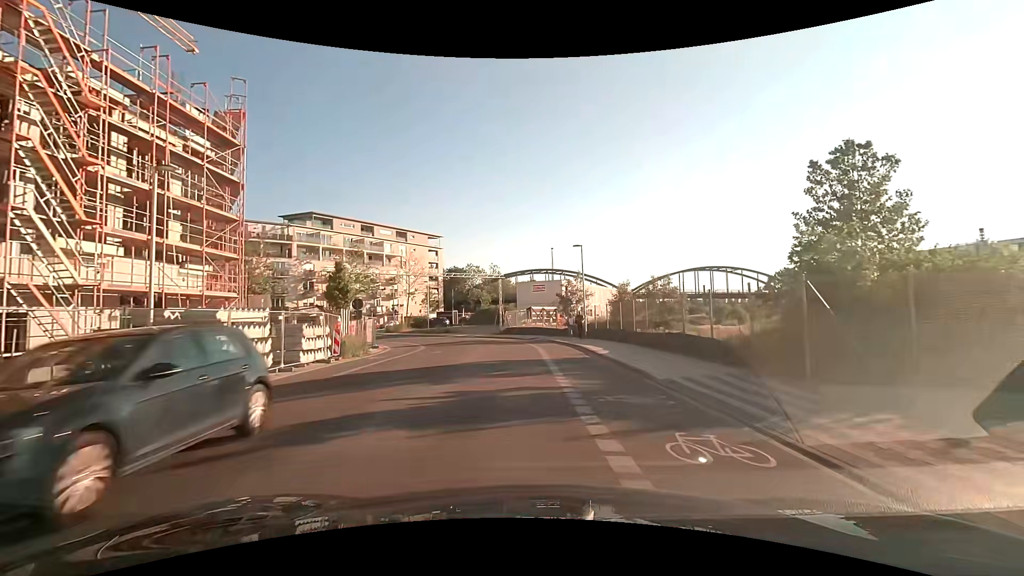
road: residential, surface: asphalt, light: Day
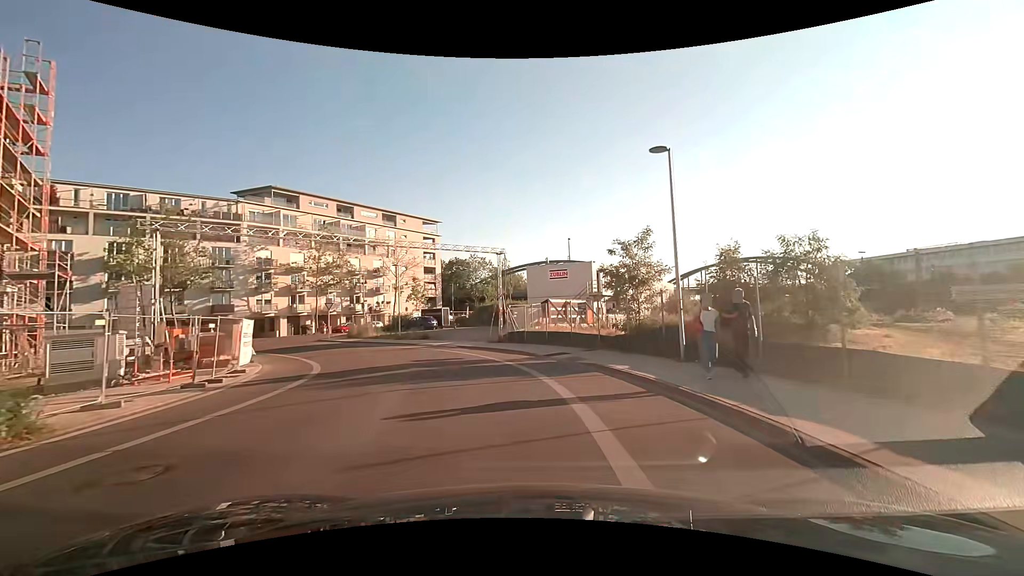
(-0.1, +18.3) m; -1°
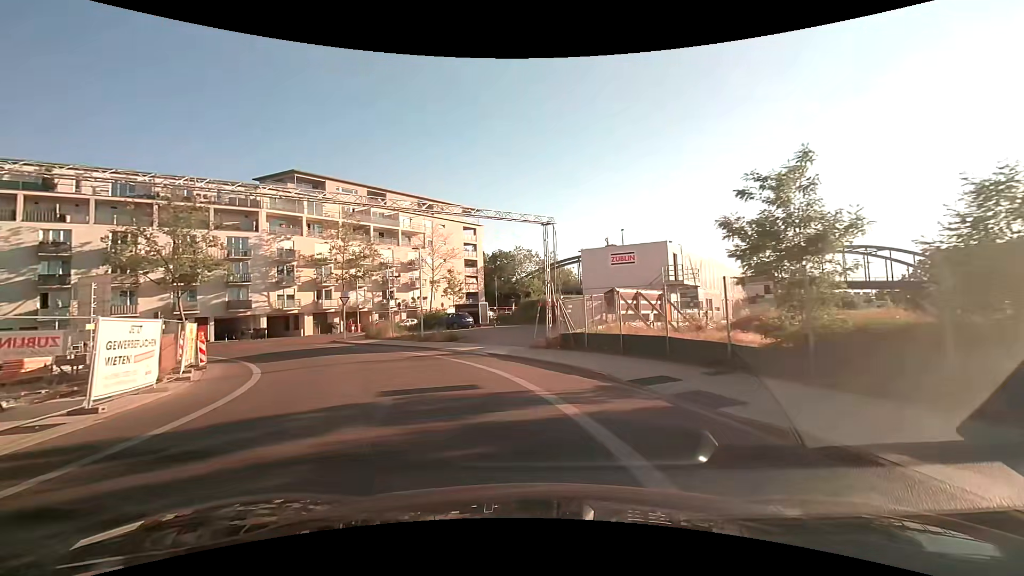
(-0.3, +9.0) m; -5°
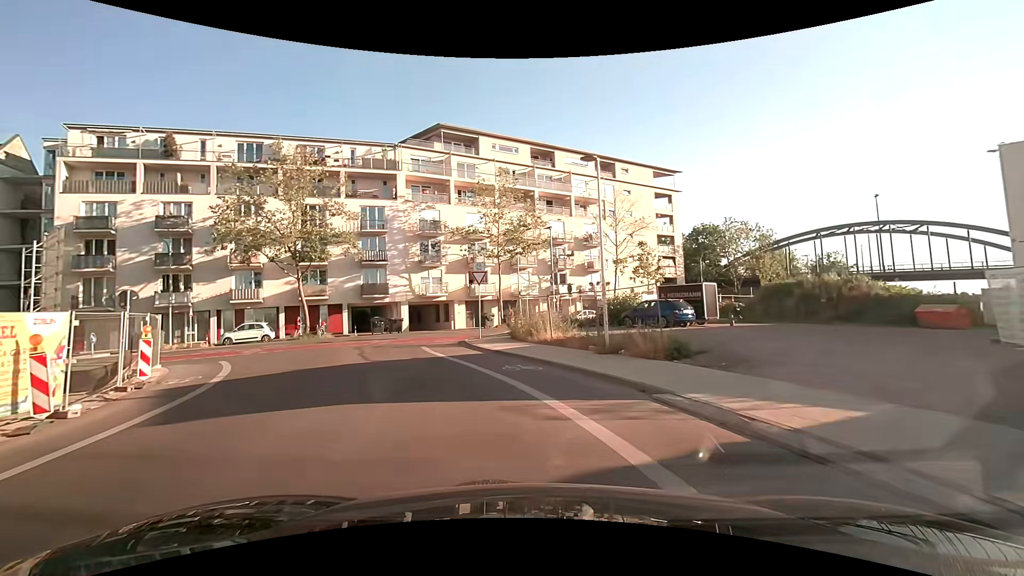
(-3.2, +17.2) m; -21°
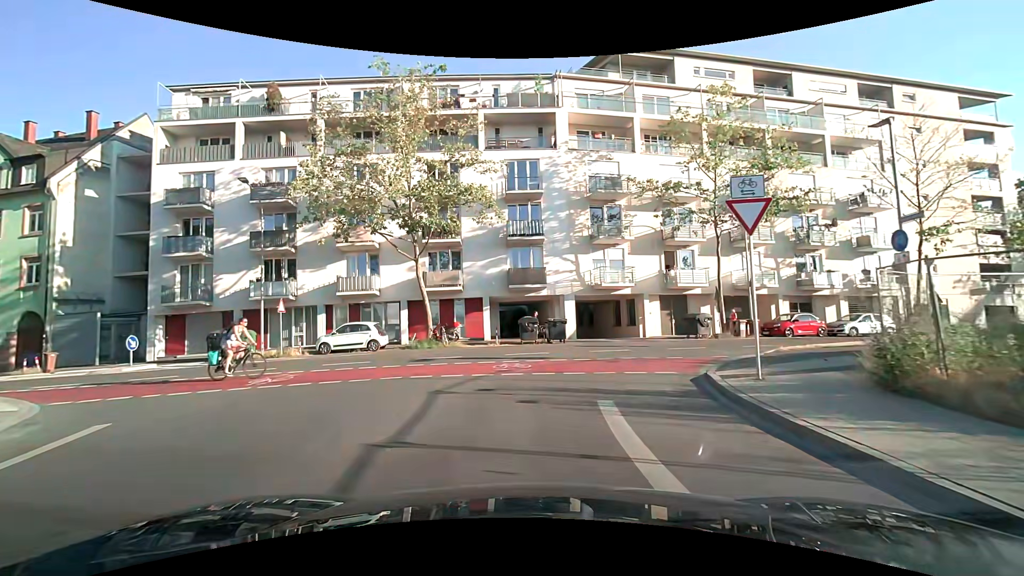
(-2.5, +14.7) m; -19°
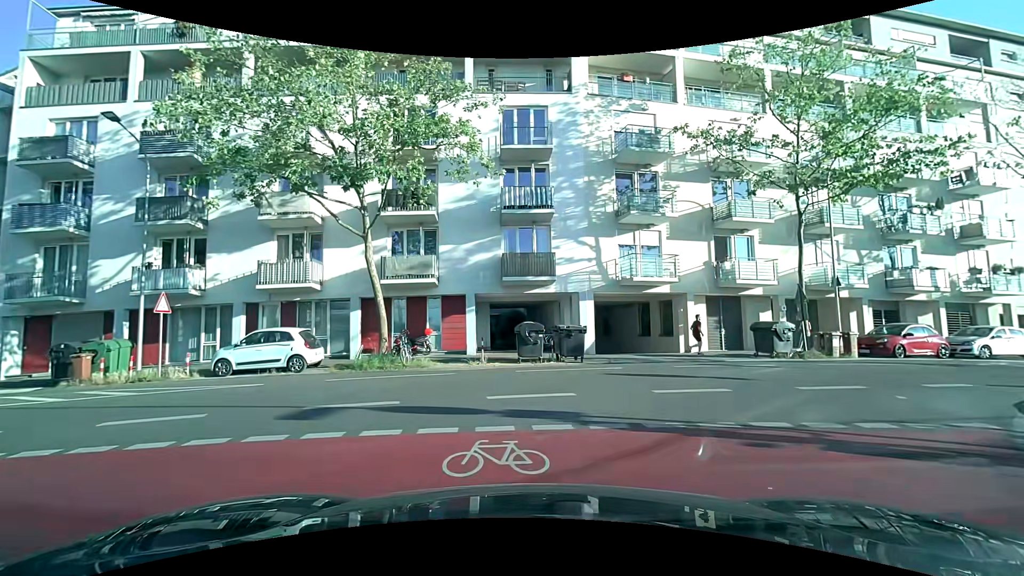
(-0.2, +8.2) m; 0°
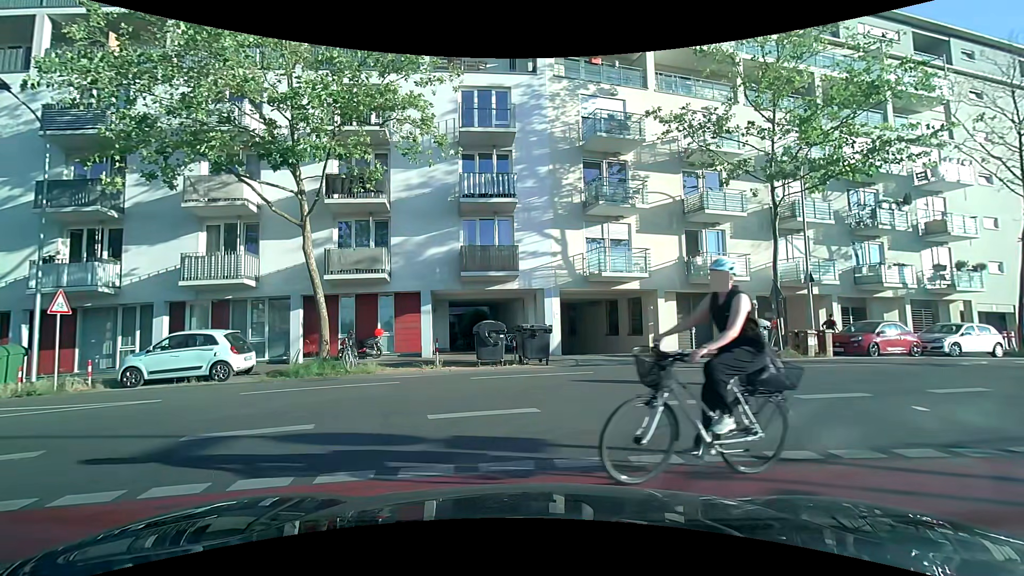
(+0.1, +1.6) m; +3°
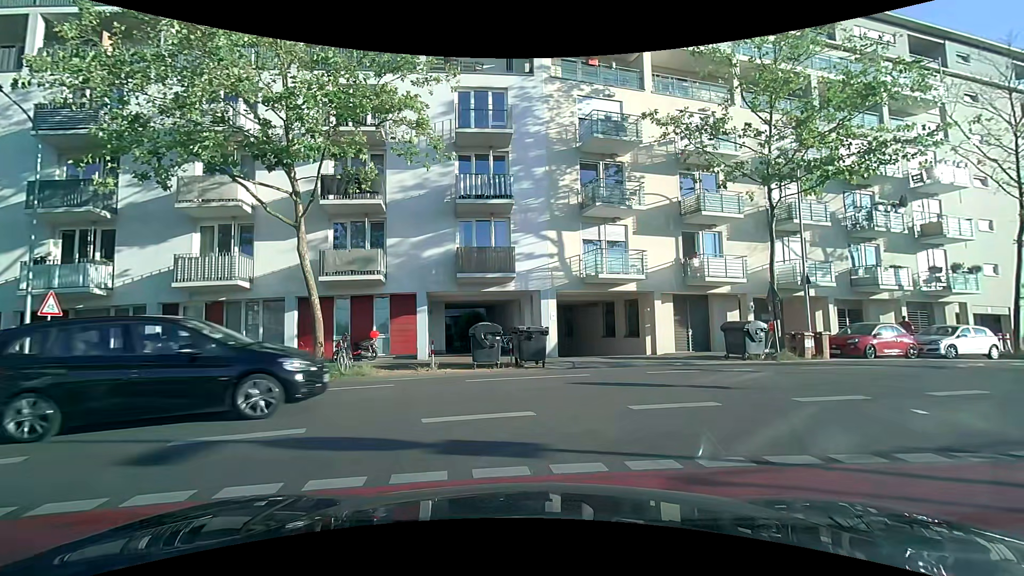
(0.0, +0.1) m; 0°
(+4, +9) (+12, +15) (+21, +18) (+31, +22) (+40, +26) (+49, +31) (+57, +36) (+65, +43) (+72, +50) (+79, +57) m
